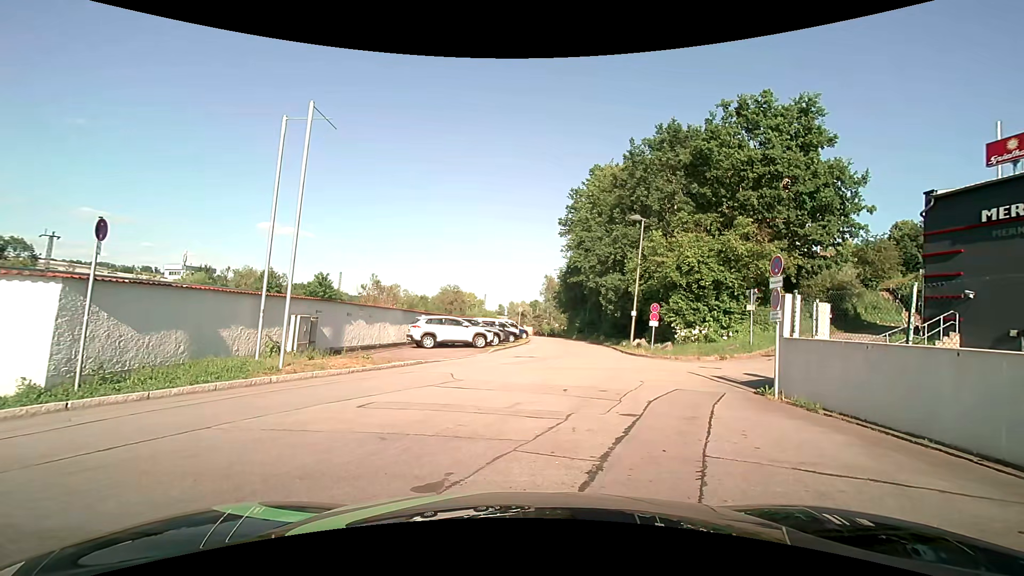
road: service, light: Day
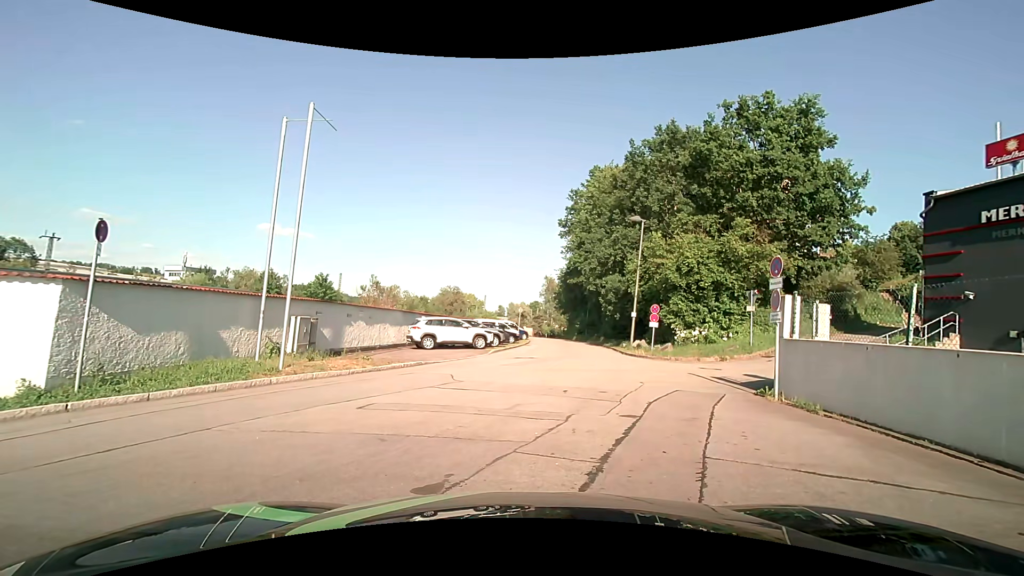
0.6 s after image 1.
(0.0, 0.0) m; 0°
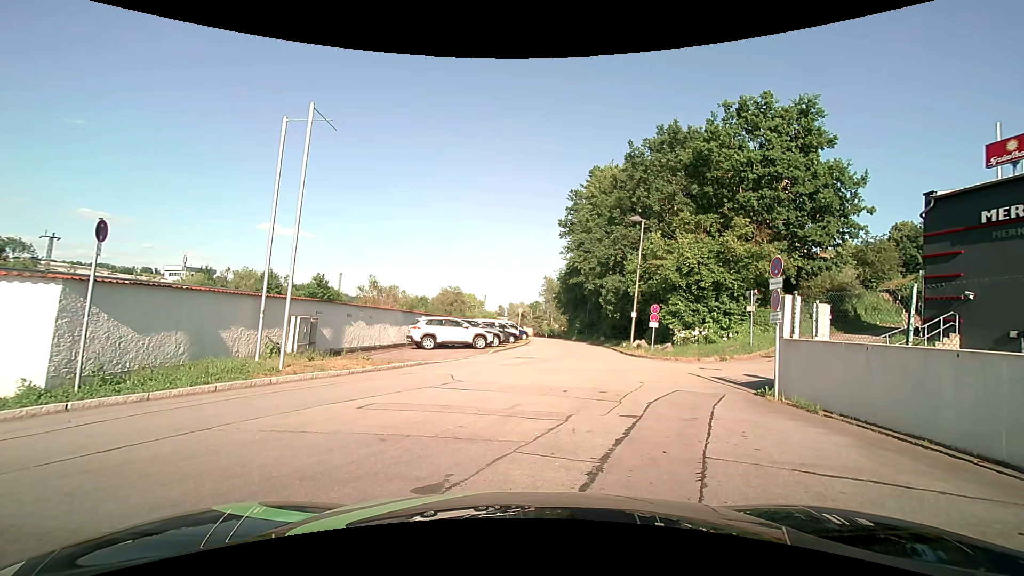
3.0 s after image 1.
(0.0, 0.0) m; 0°
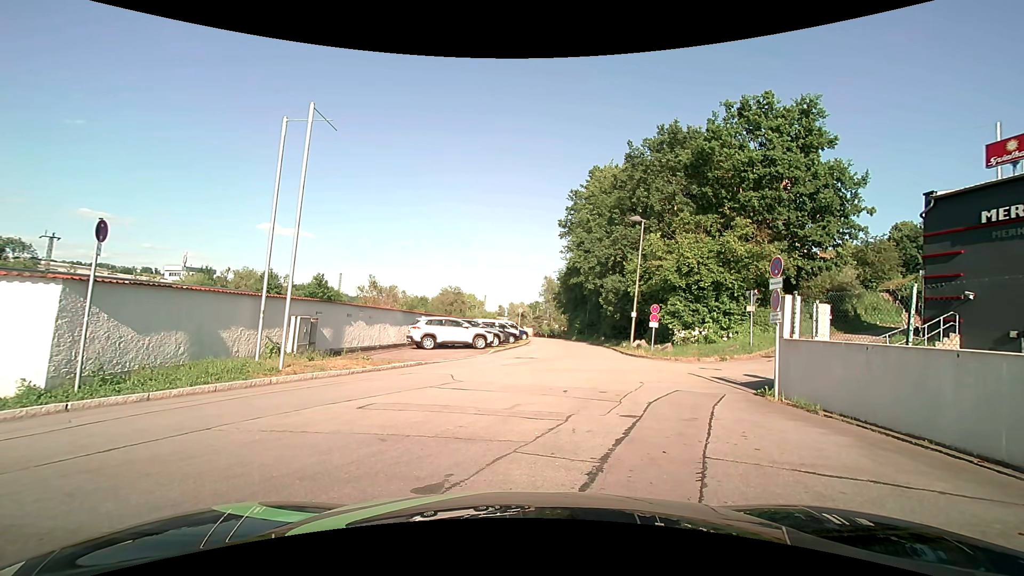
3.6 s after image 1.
(0.0, 0.0) m; 0°
(0, +10) (+1, +20) (+2, +30) (+2, +40) (+2, +50) (+1, +60) (0, +70) (0, +80) (+1, +90) (+3, +99) m
